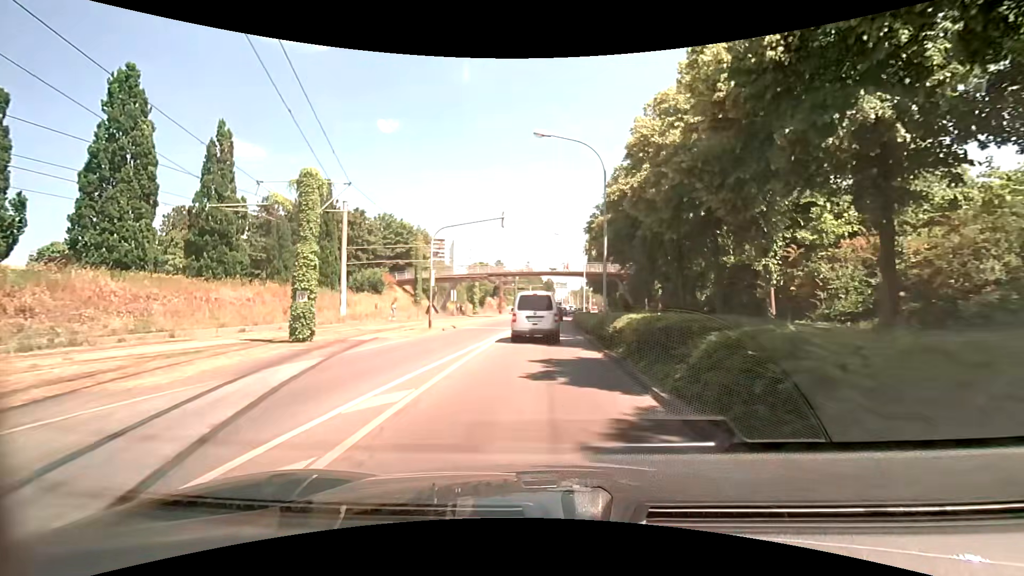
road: tertiary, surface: asphalt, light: Day
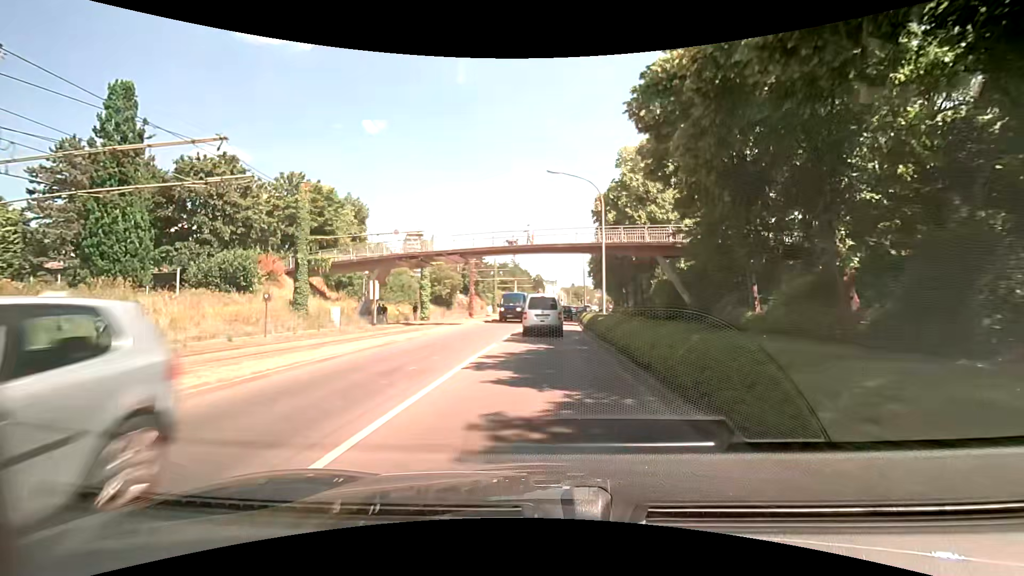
(0.0, +26.7) m; +1°
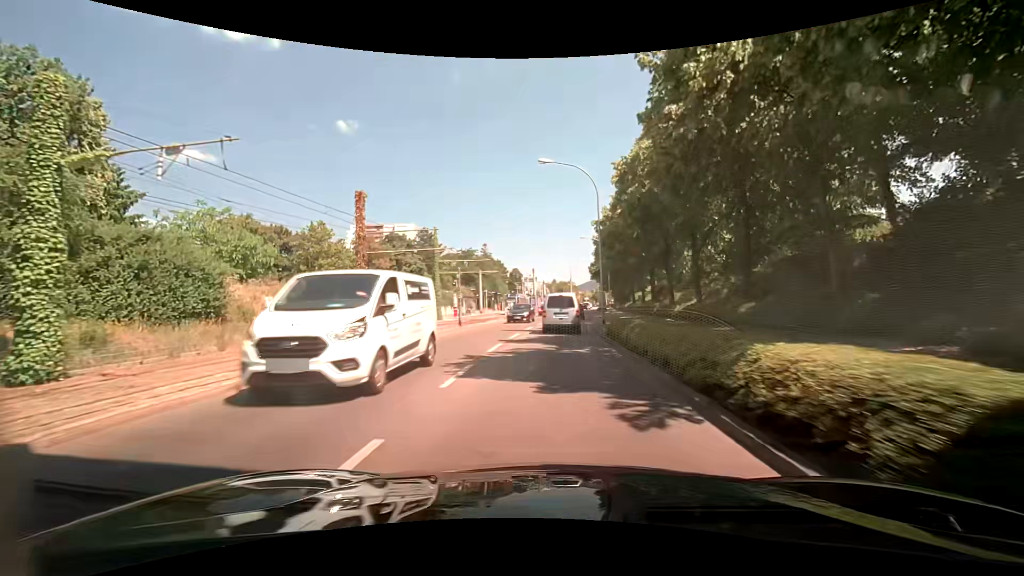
(+0.5, +35.8) m; +1°
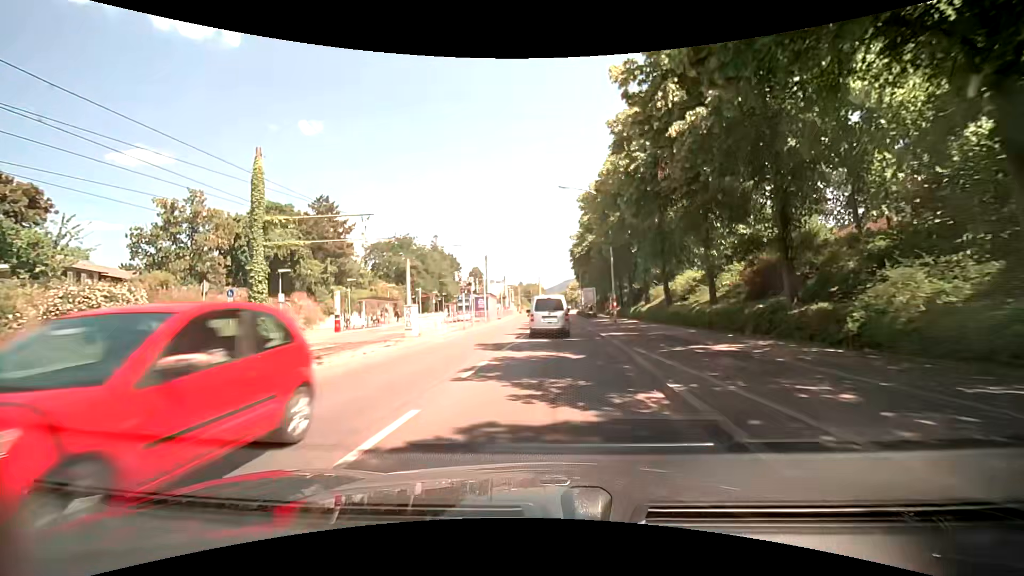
(+1.3, +28.4) m; +4°
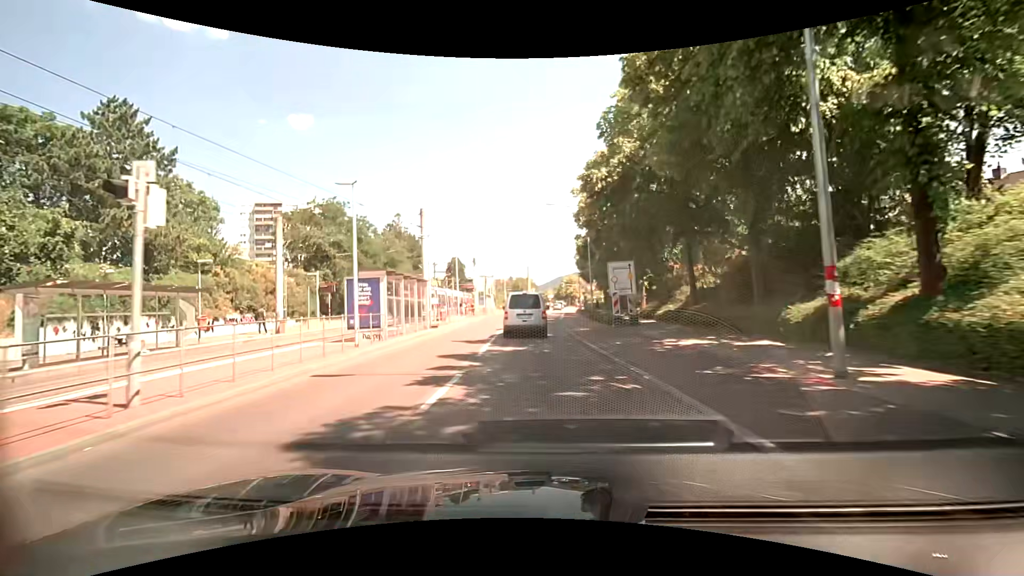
(+0.7, +27.1) m; +1°
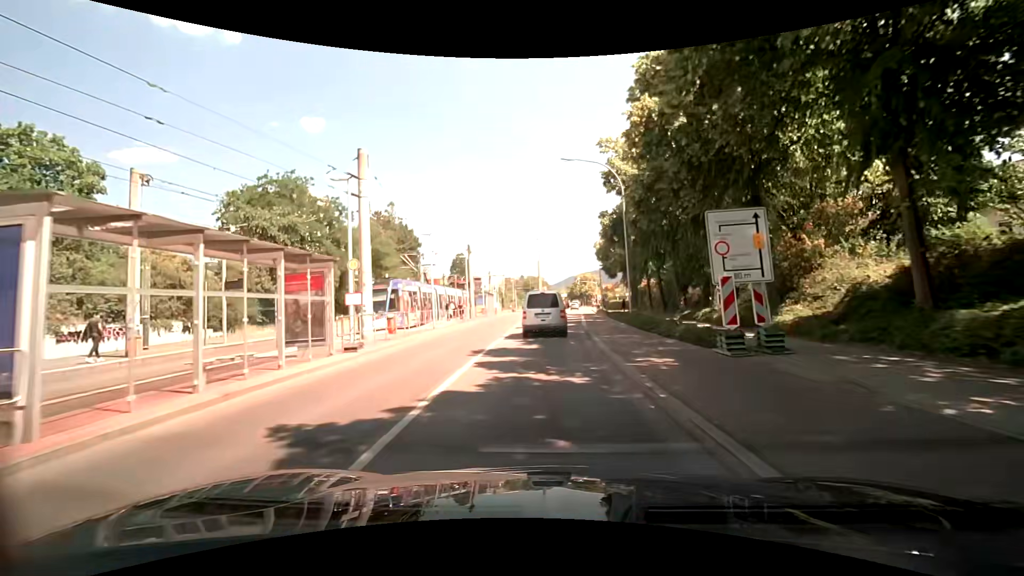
(-0.2, +12.9) m; -1°
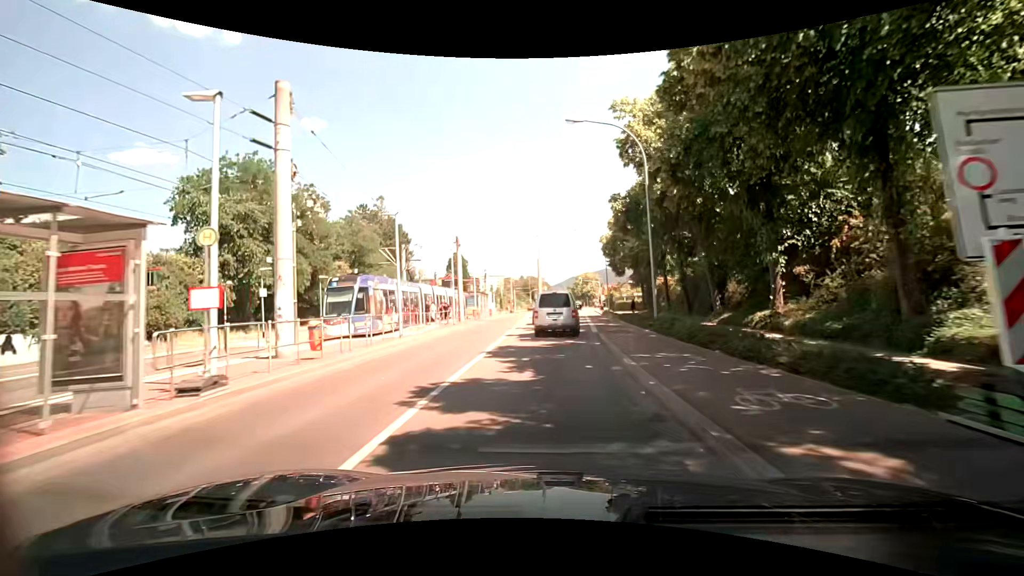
(0.0, +6.2) m; 0°
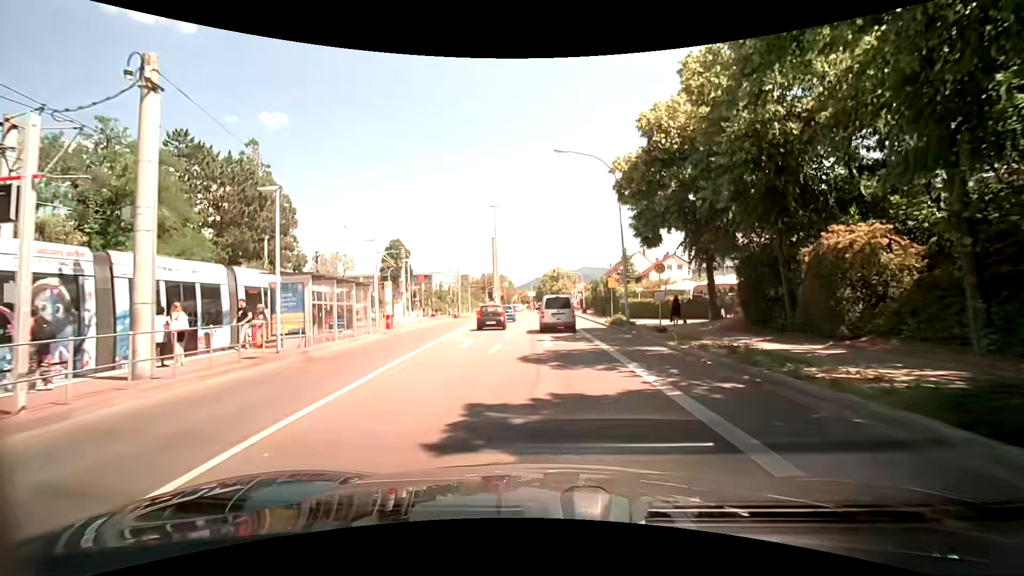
(+0.4, +29.6) m; +3°
(0, +10) (0, +20) (0, +30) (0, +40) (0, +50) (0, +60) (0, +70) (0, +80) (0, +90) (+1, +100) m
